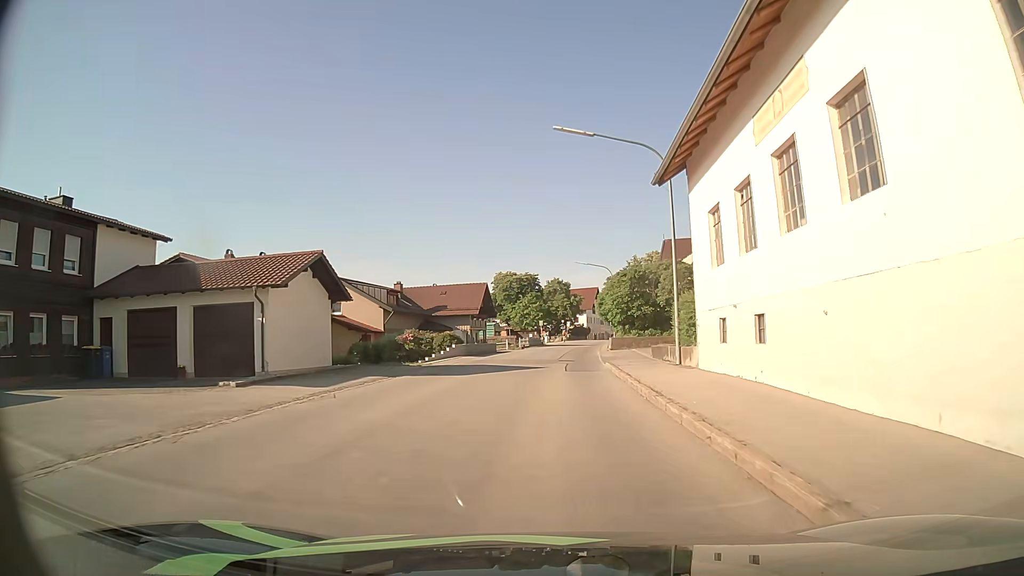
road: secondary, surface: asphalt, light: Day
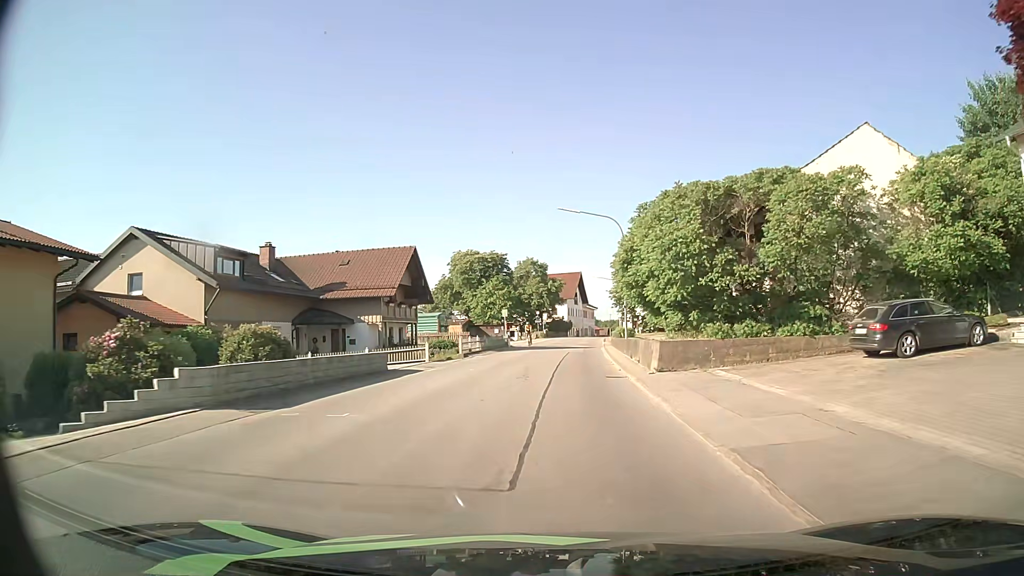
(+0.6, +27.0) m; +2°
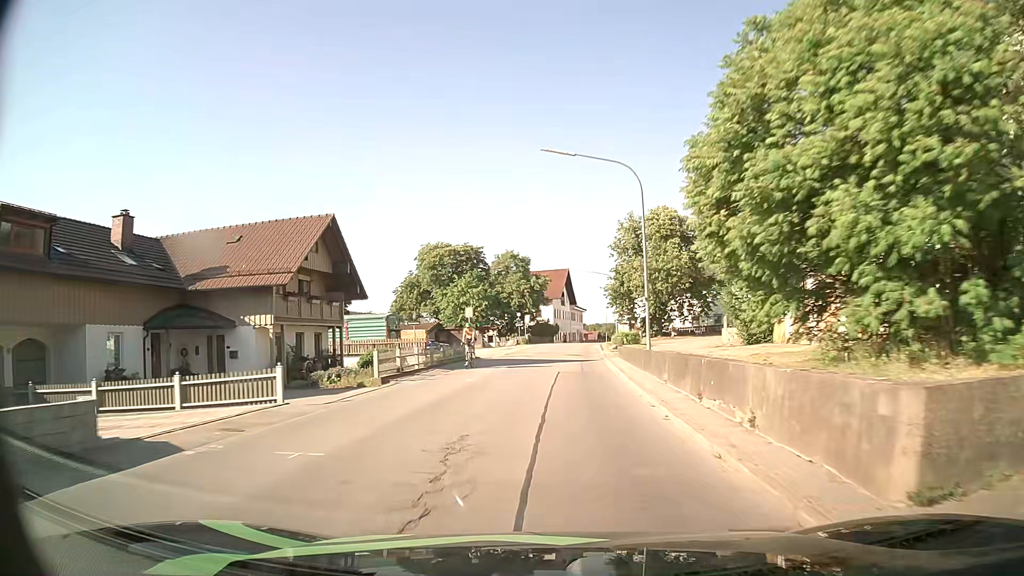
(+0.1, +13.9) m; +1°
(0, +10) (0, +20) (0, +30) (+1, +40) (+2, +50) (+2, +60) (+3, +70) (+4, +80) (+5, +90) (+8, +100) m
